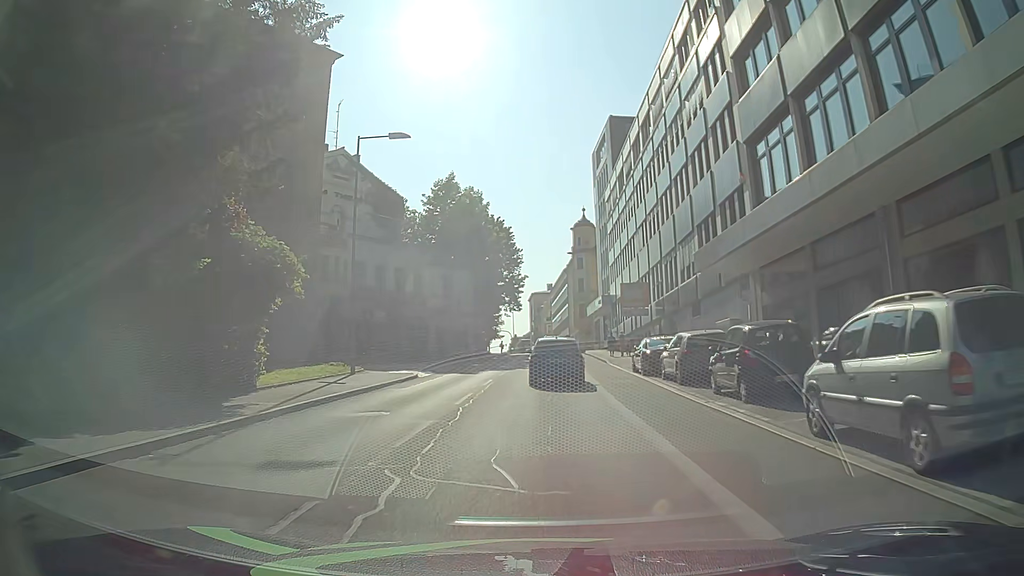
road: tertiary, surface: asphalt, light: Day
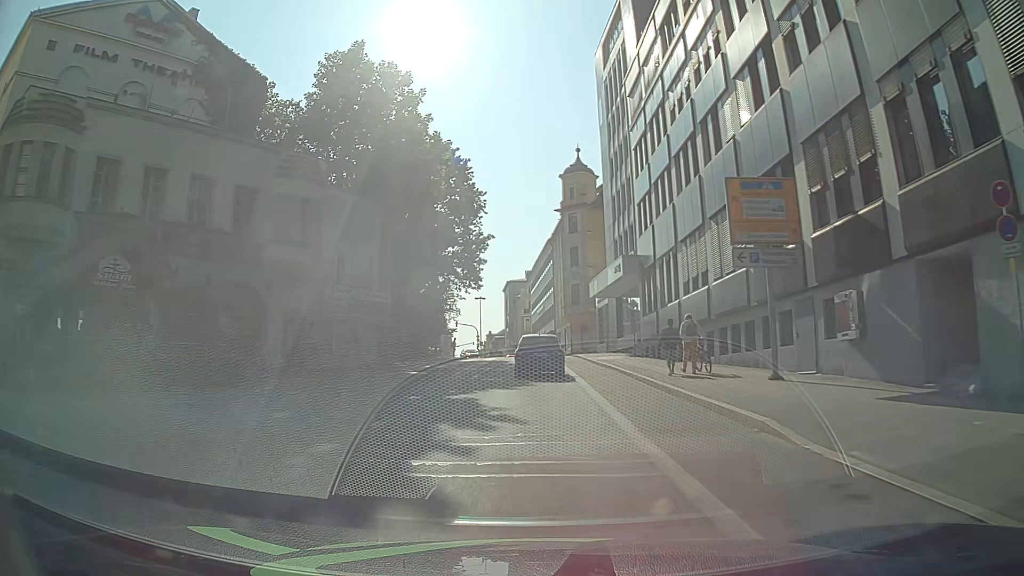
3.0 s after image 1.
(0.0, +30.4) m; +3°
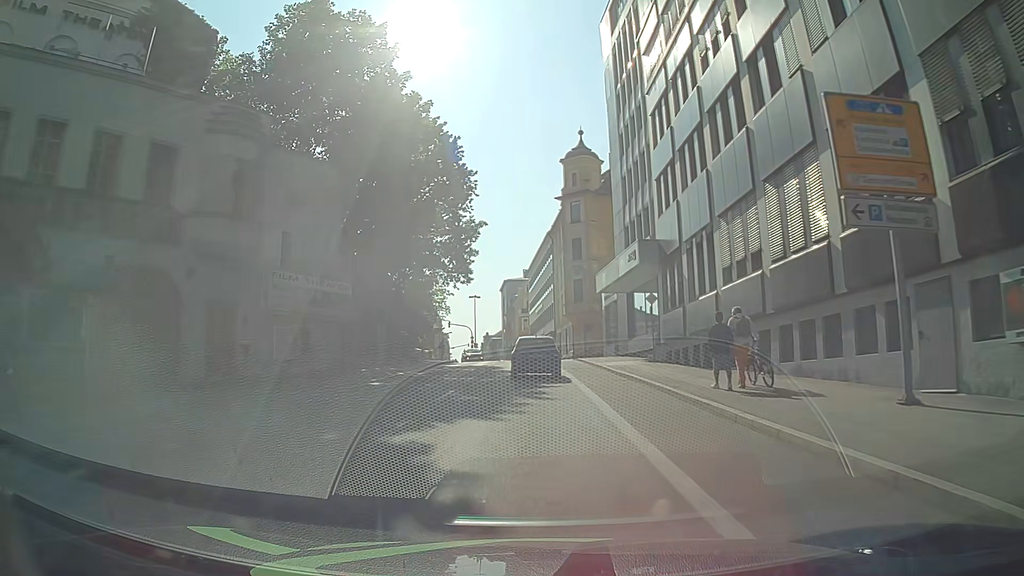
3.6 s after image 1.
(0.0, +6.4) m; 0°
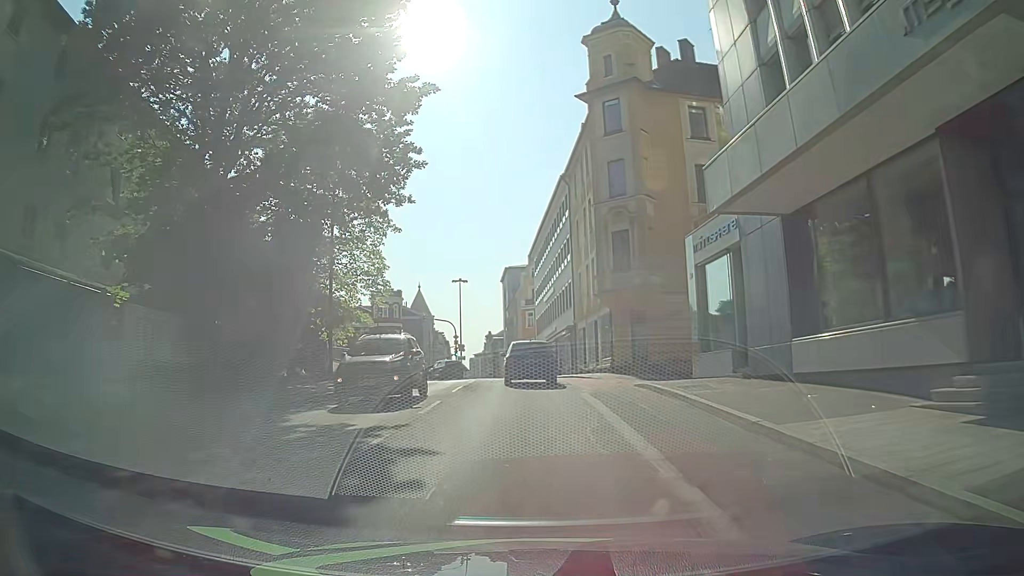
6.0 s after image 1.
(-0.4, +25.5) m; 0°
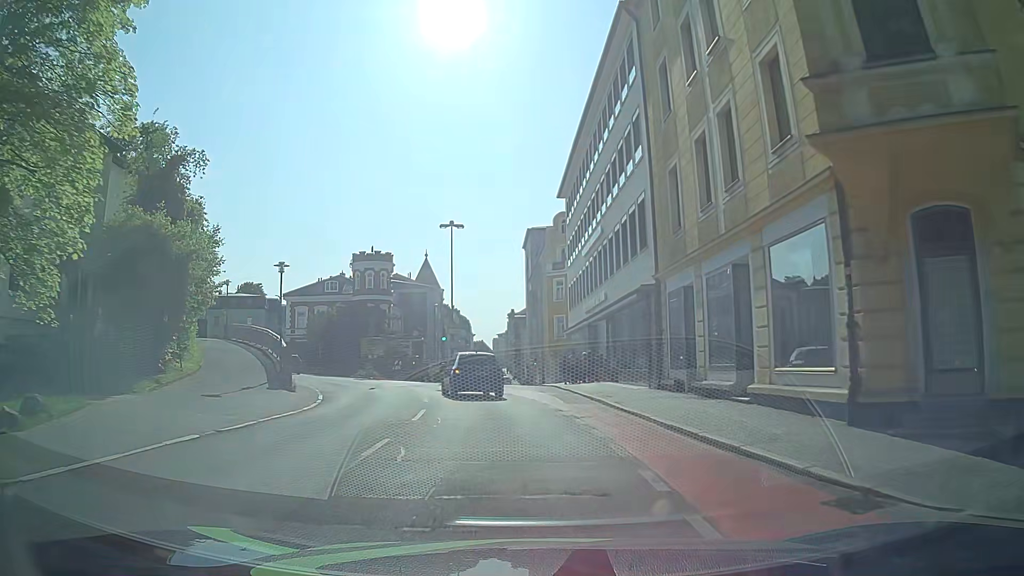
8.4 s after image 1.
(-1.1, +23.9) m; -3°
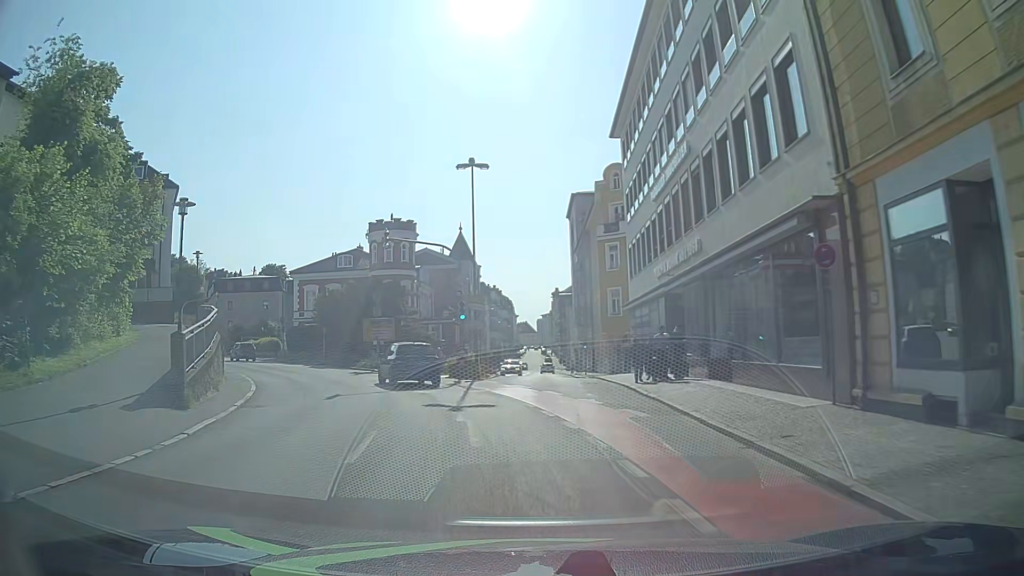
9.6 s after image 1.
(-0.3, +11.5) m; -3°
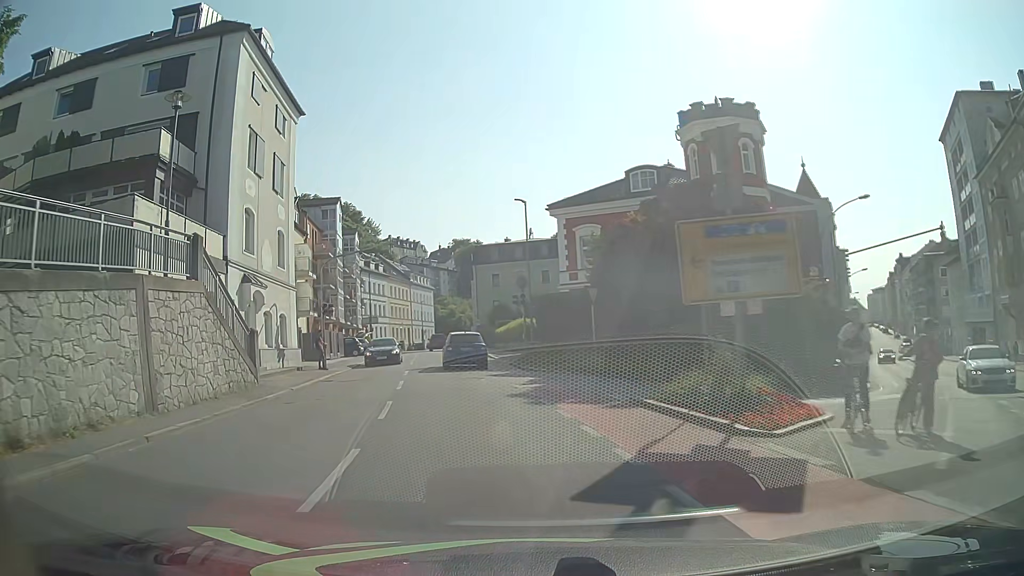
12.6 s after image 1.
(-6.6, +29.6) m; -27°
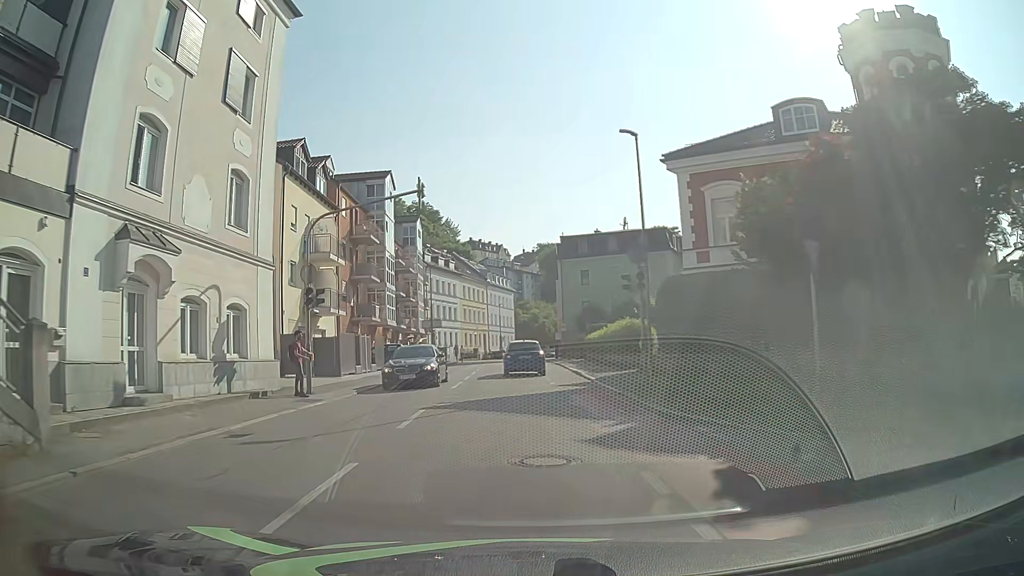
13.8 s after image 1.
(-1.1, +13.0) m; -7°
(0, +10) (-1, +20) (-1, +30) (-2, +40) (-3, +50) (-3, +60) (-3, +70) (-3, +80) (-2, +90) (-1, +100) m
